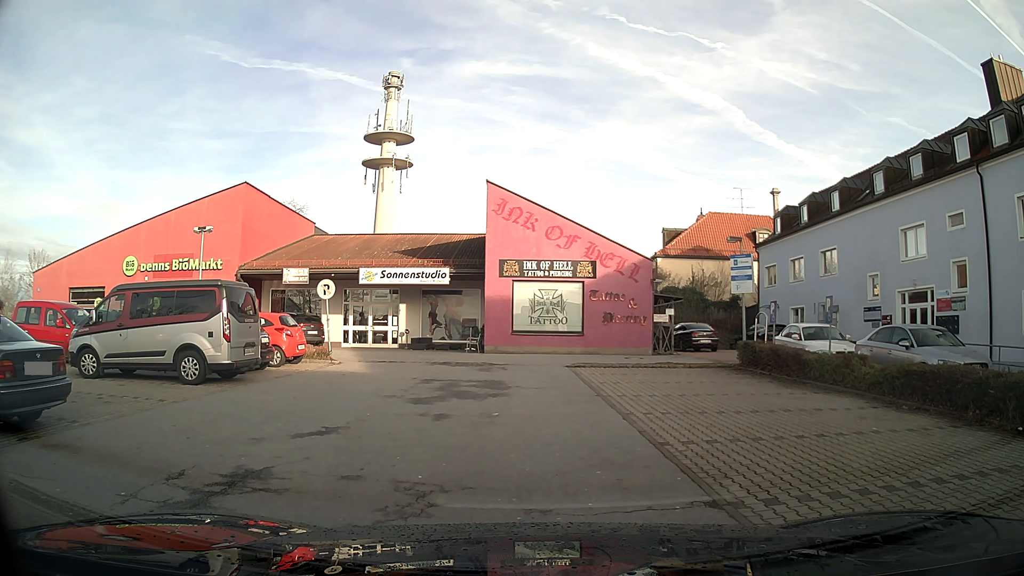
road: service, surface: asphalt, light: Day
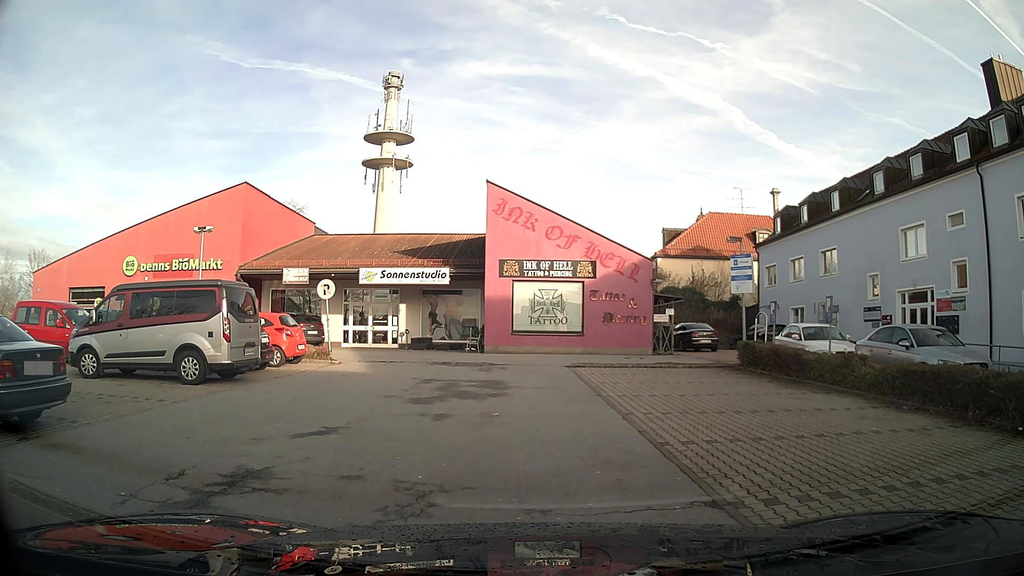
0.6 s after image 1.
(0.0, 0.0) m; 0°
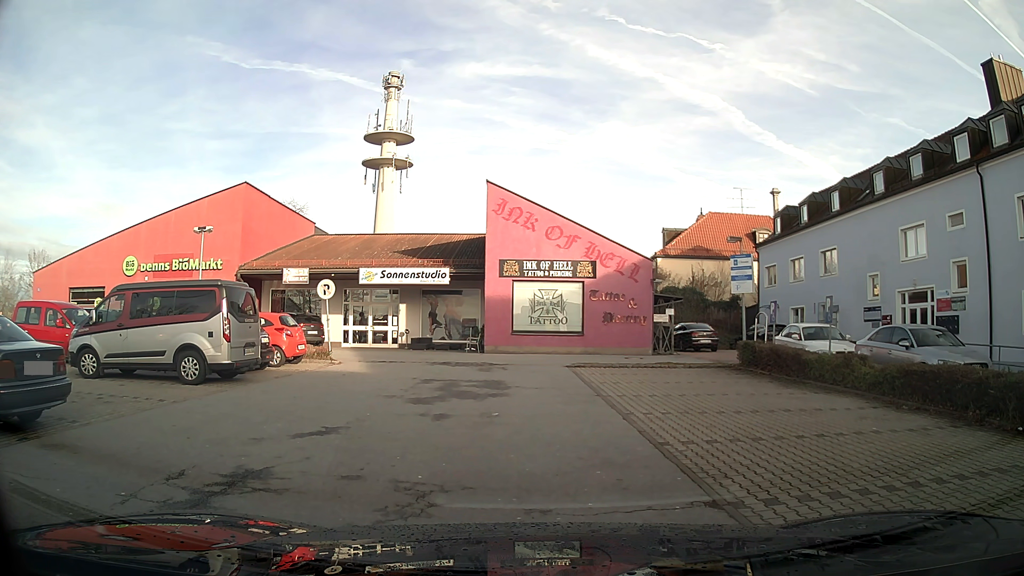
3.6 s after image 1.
(0.0, 0.0) m; 0°
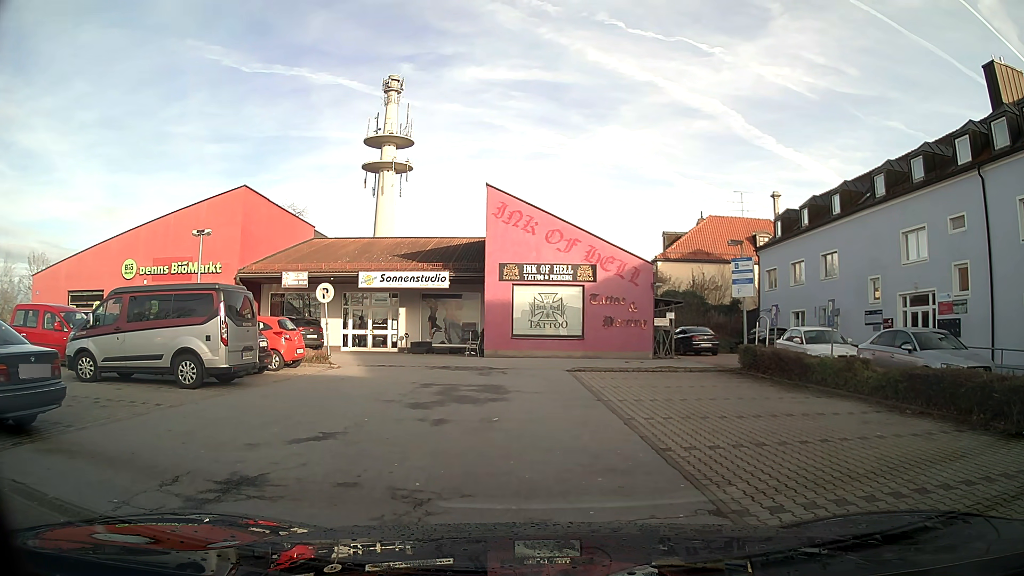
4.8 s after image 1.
(0.0, +0.1) m; 0°
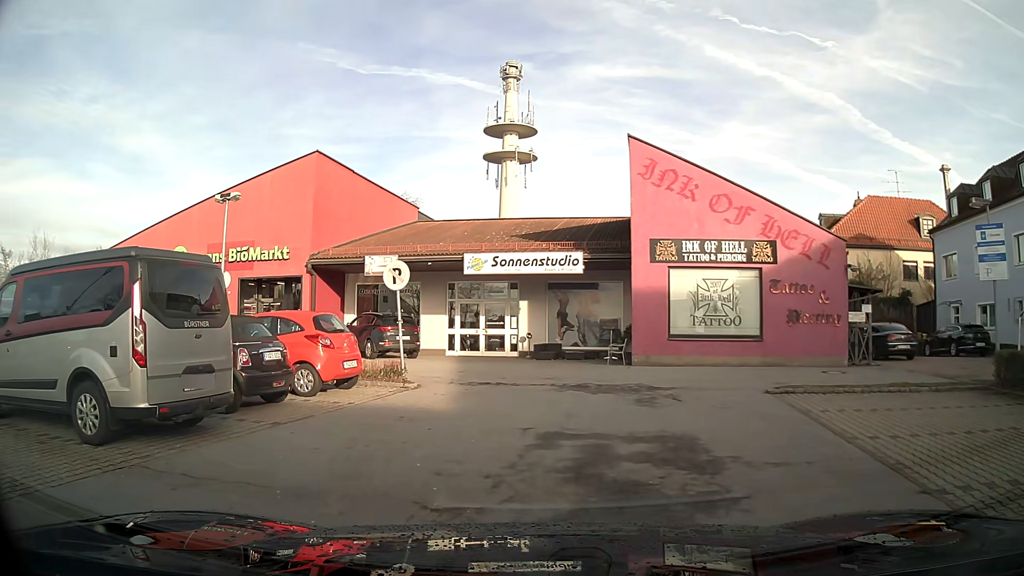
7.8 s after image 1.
(-1.0, +7.4) m; -14°
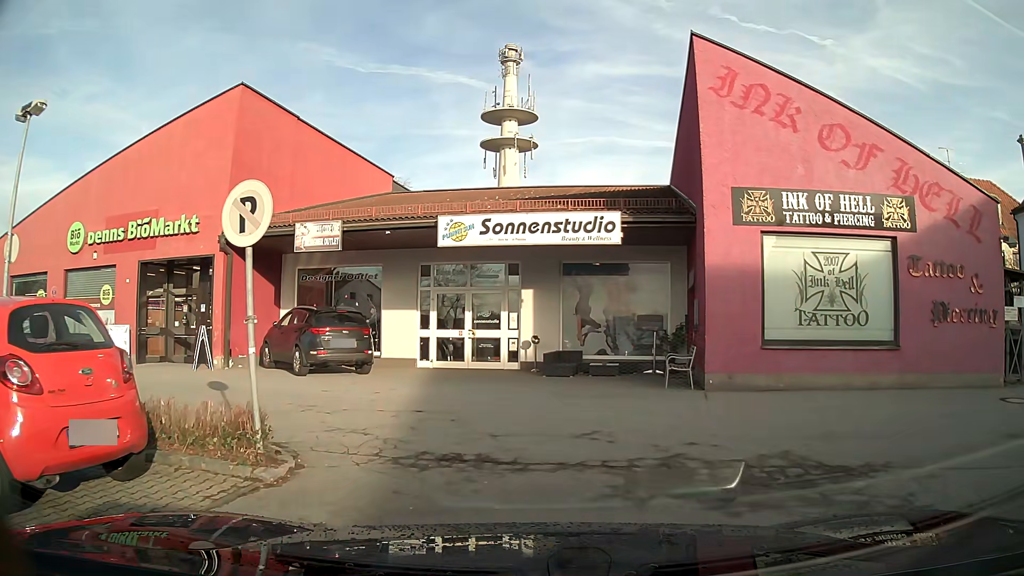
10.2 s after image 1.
(-0.1, +7.9) m; +2°
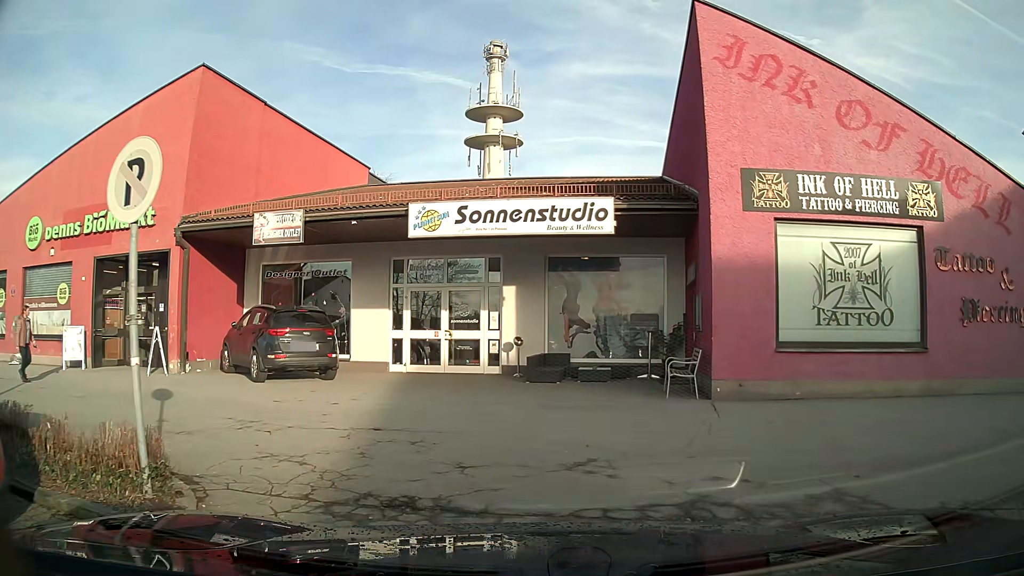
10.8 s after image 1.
(0.0, +1.6) m; +1°
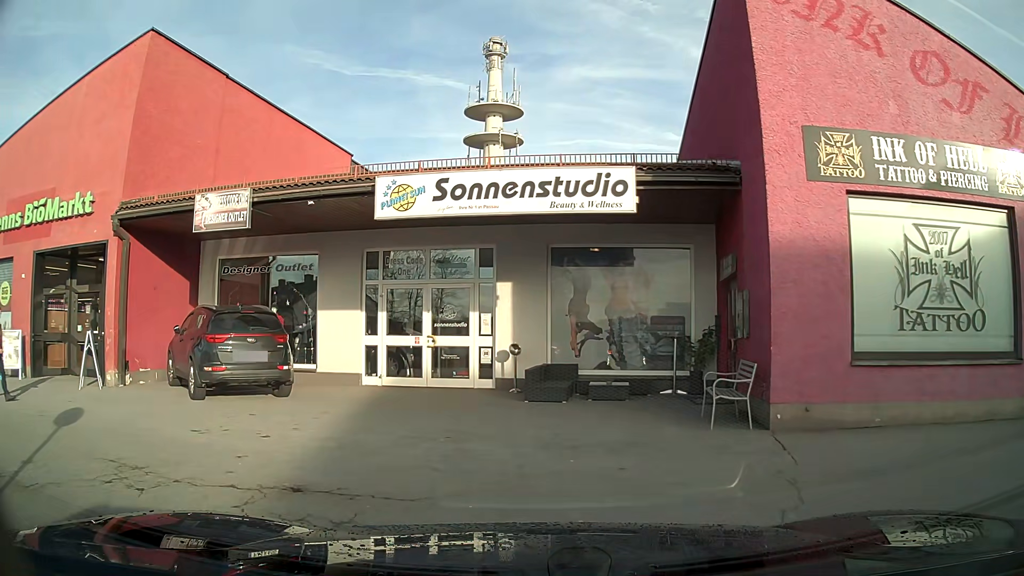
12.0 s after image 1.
(0.0, +2.8) m; -2°
(-5, +8) (-15, +11) (-25, +13) (-32, +7) (-34, -3) (-35, -12) (-33, -22) (-26, -29) (-20, -37) (-16, -46) m
